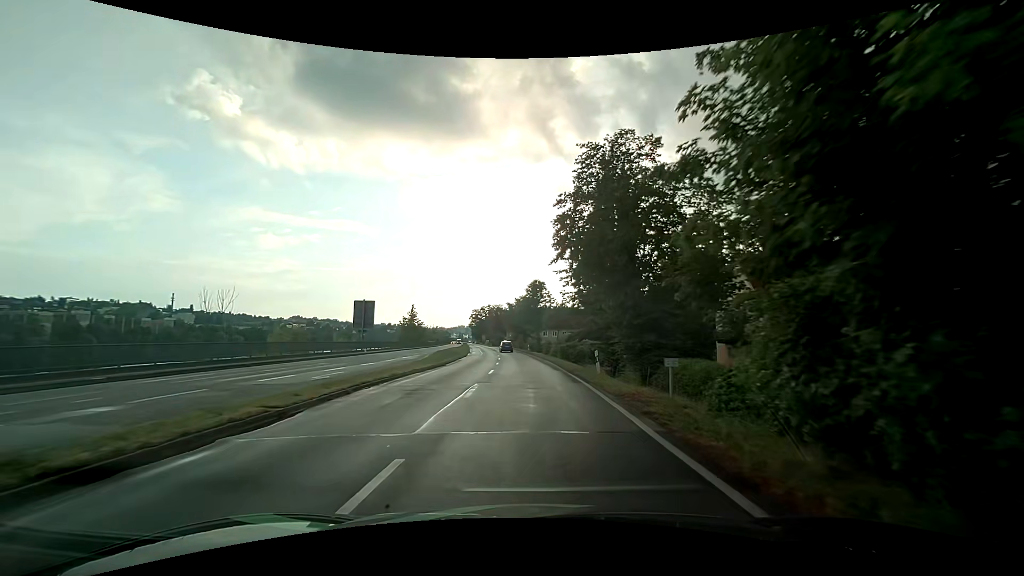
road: primary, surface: asphalt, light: Day
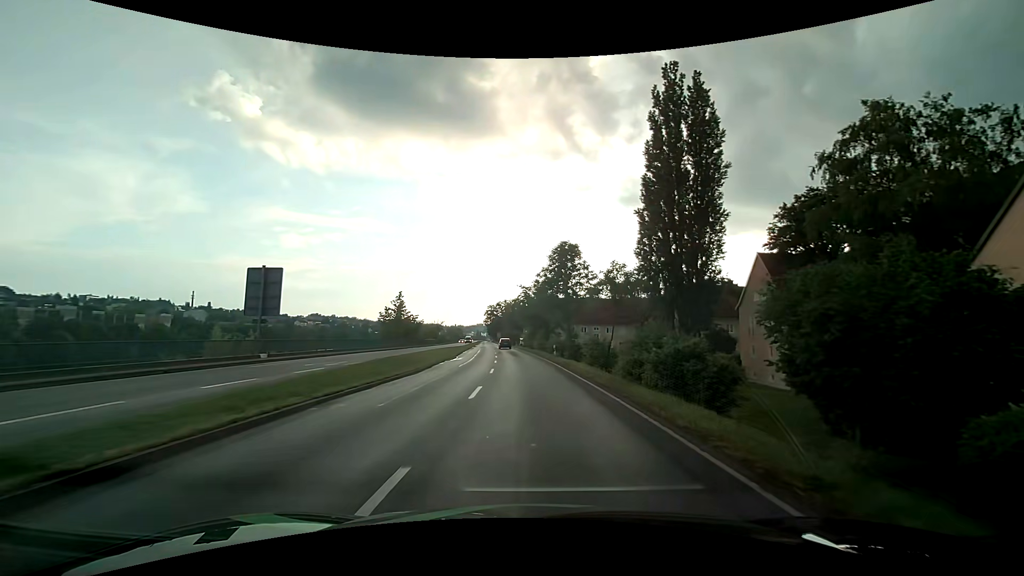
(0.0, +28.2) m; -1°
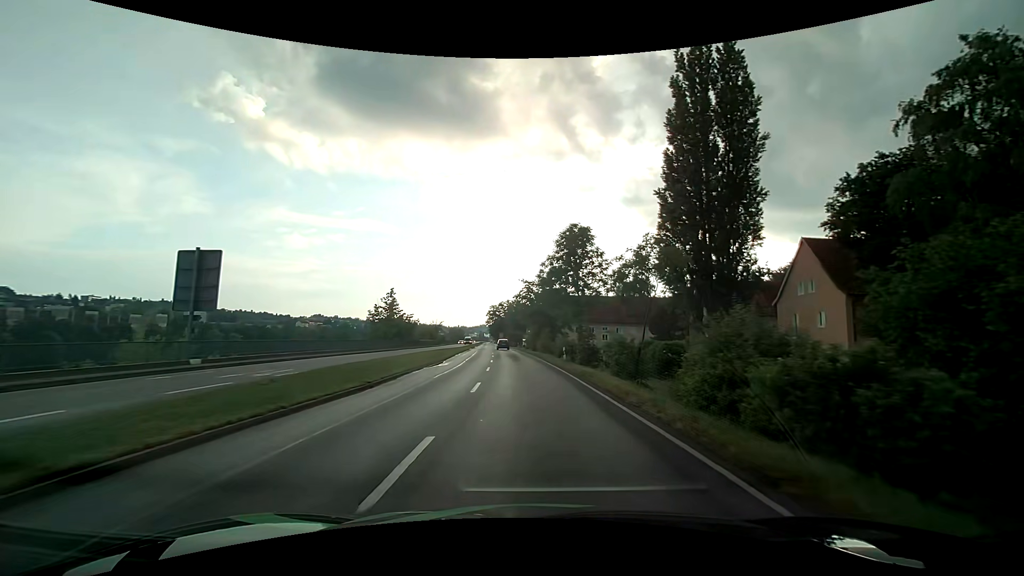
(0.0, +7.6) m; 0°
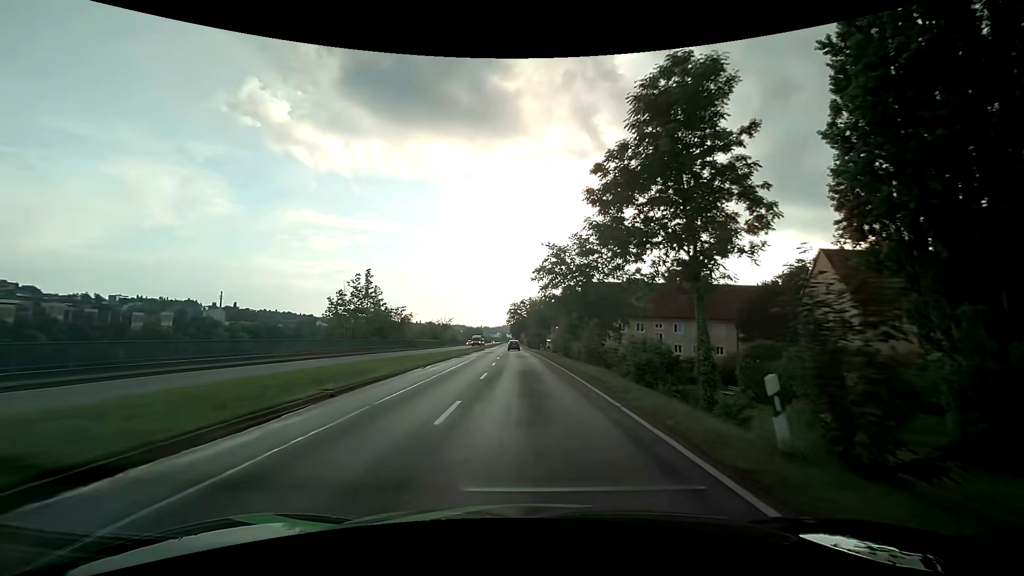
(-0.6, +23.7) m; -3°
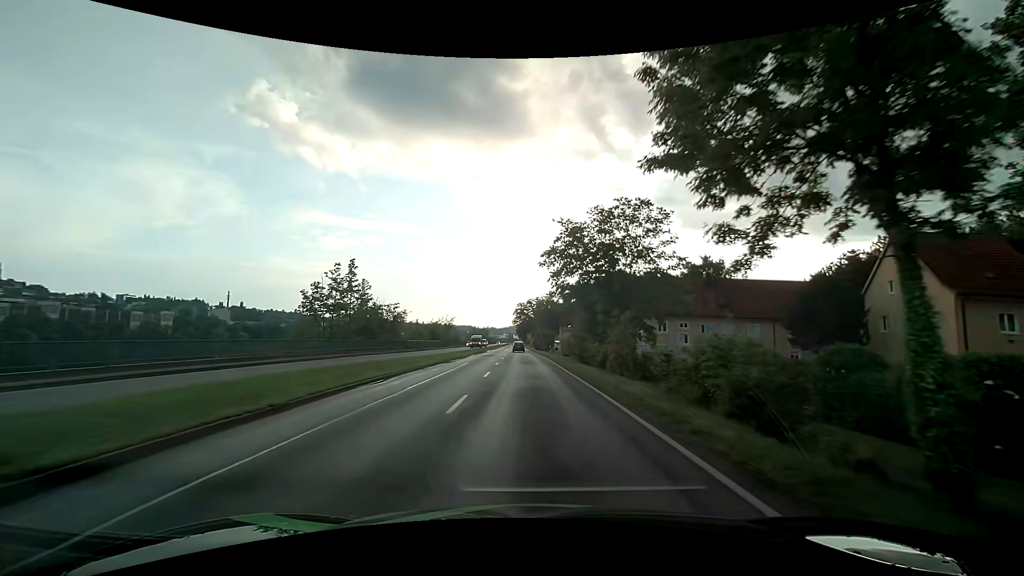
(-0.1, +8.1) m; -1°
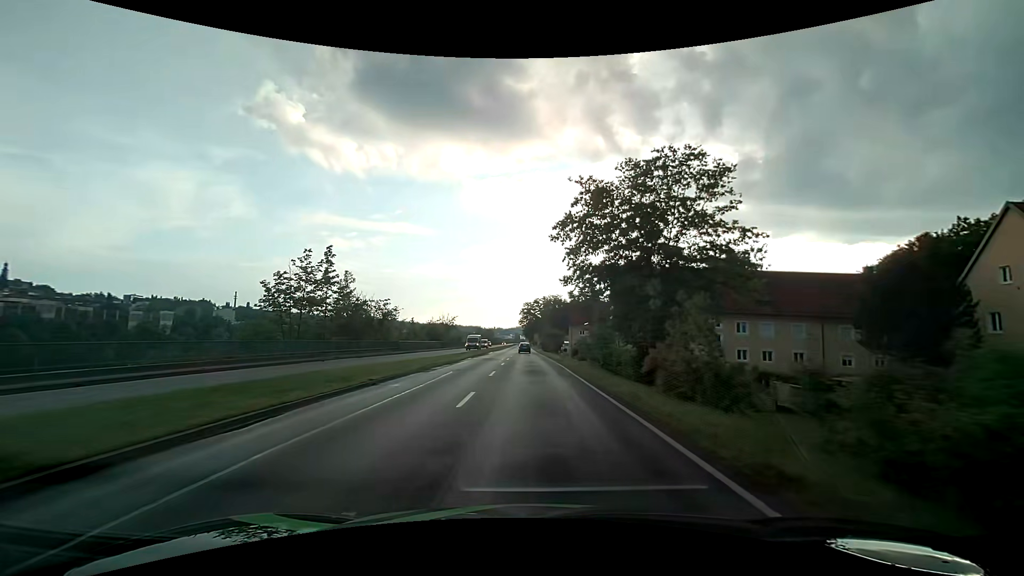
(-0.1, +8.2) m; -1°
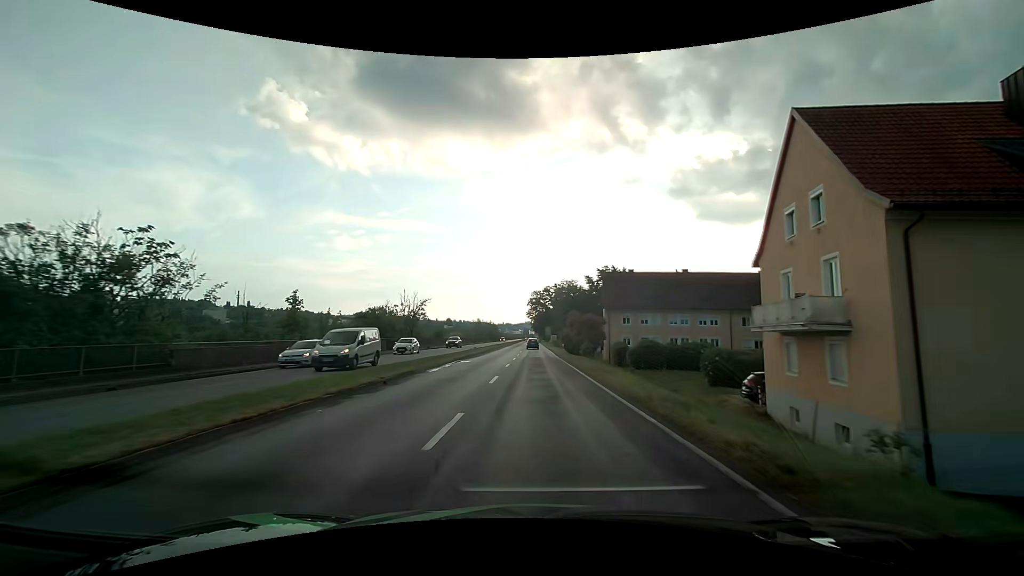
(-0.5, +40.6) m; -1°
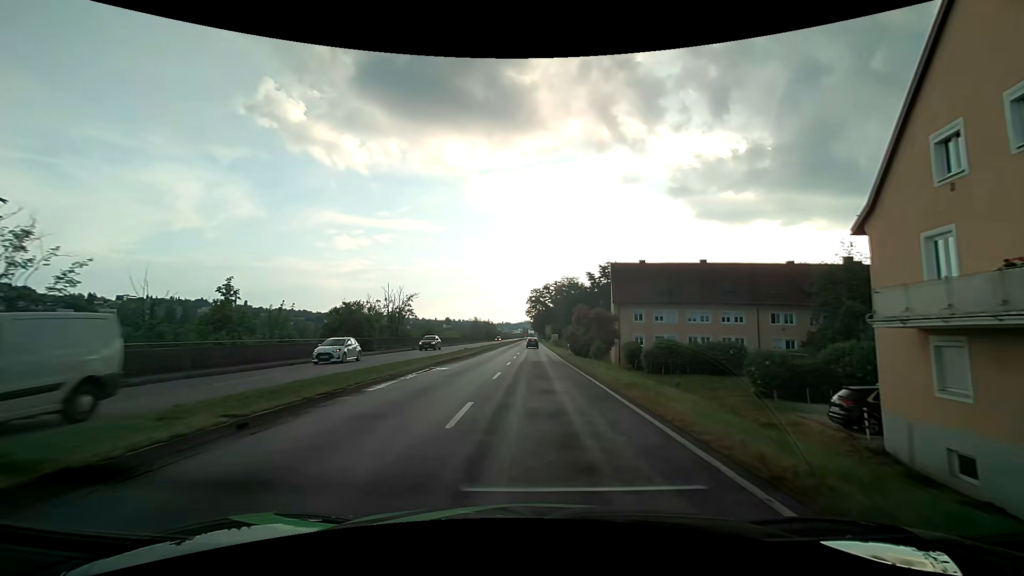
(0.0, +7.8) m; 0°
(0, +10) (0, +20) (0, +30) (0, +40) (0, +50) (0, +60) (0, +70) (0, +80) (0, +90) (0, +100) m
